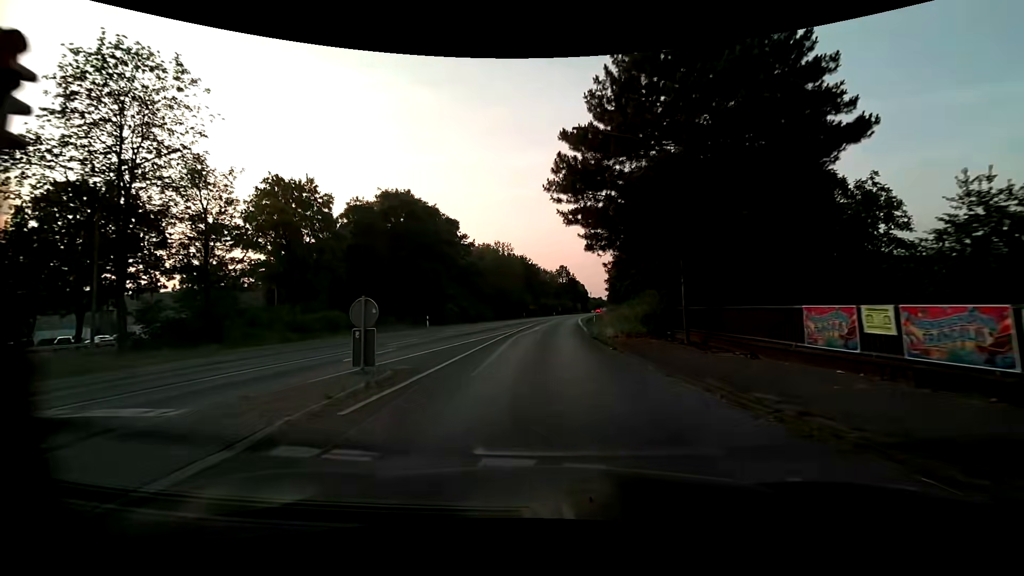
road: primary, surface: asphalt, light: Day
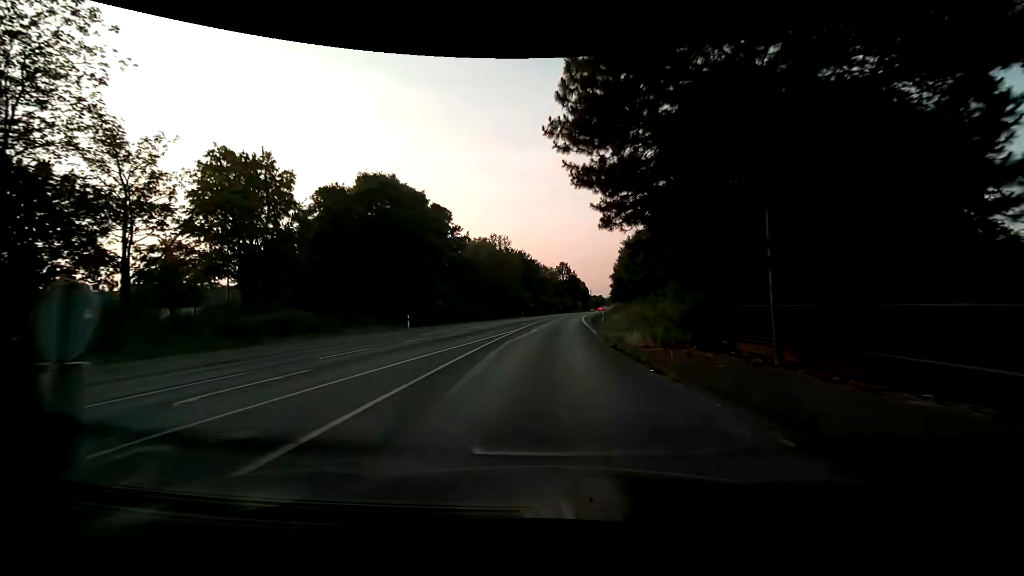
(0.0, +6.6) m; 0°
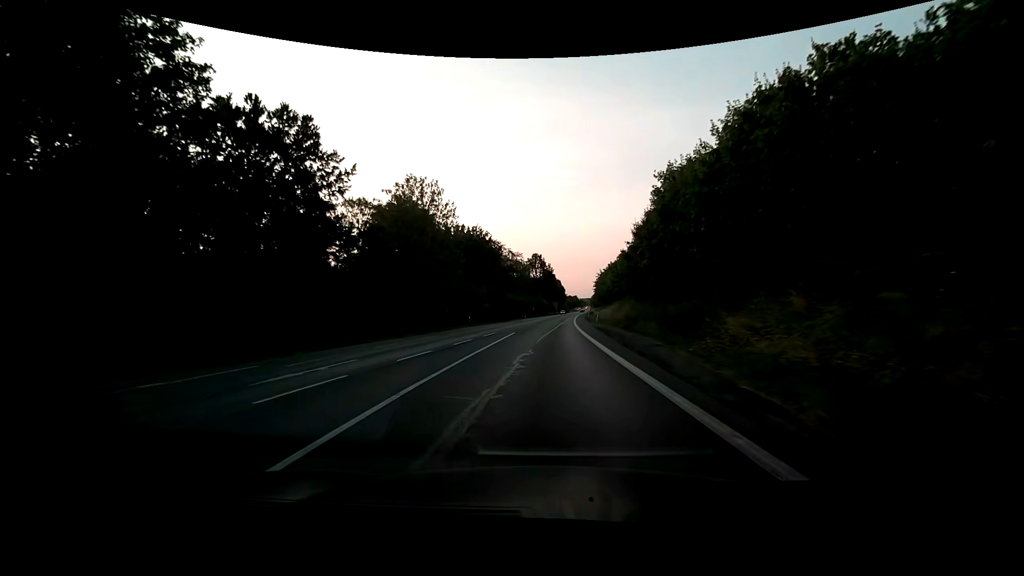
(+1.0, +36.8) m; +3°
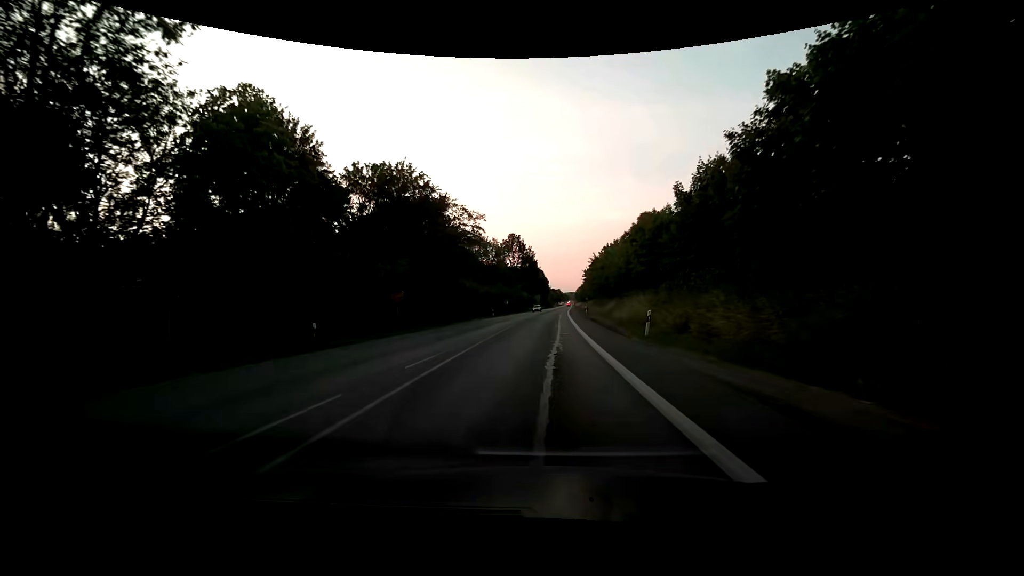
(+0.7, +32.7) m; +2°
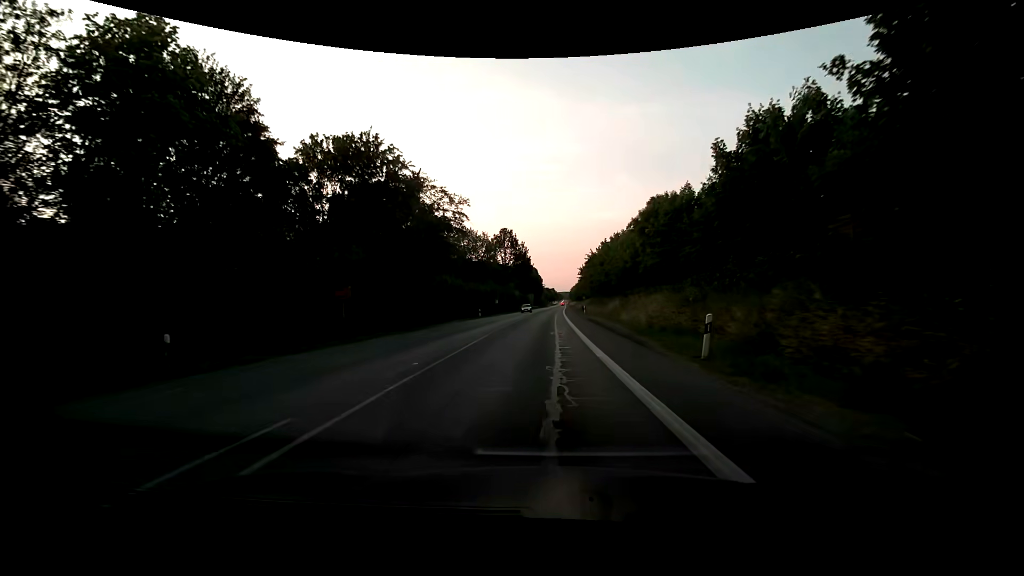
(+0.1, +7.6) m; +1°
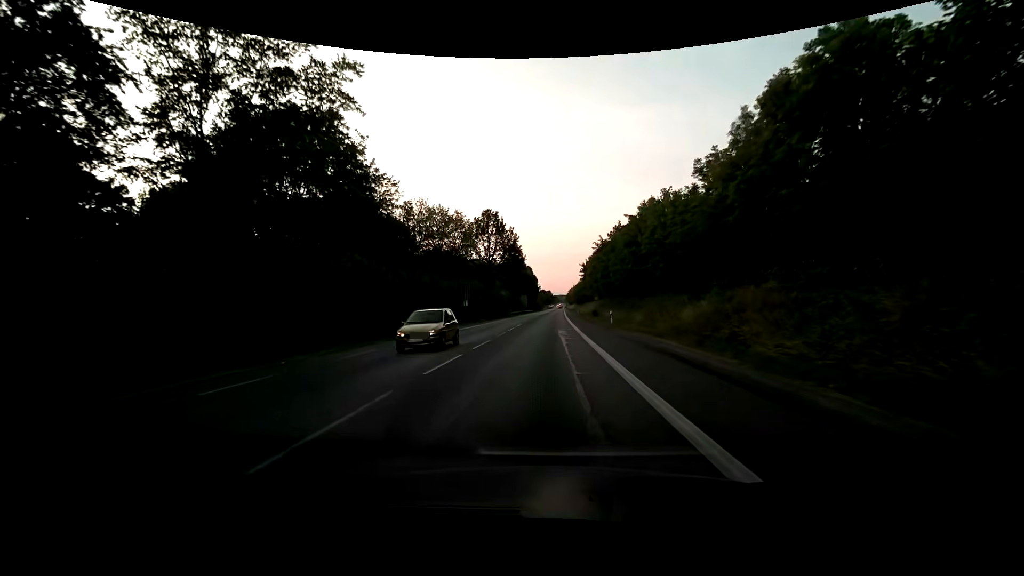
(+0.1, +27.0) m; 0°
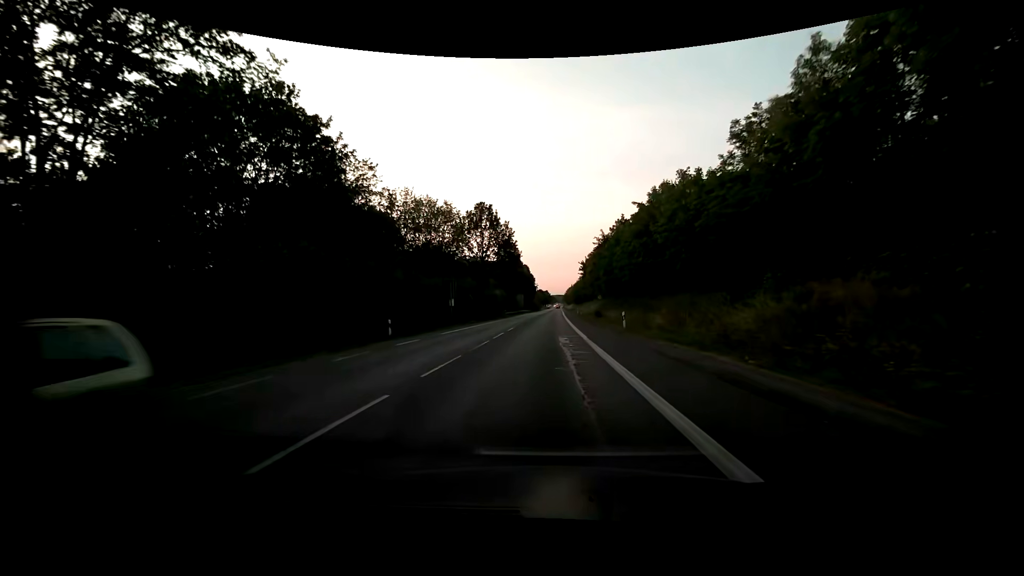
(0.0, +6.4) m; +1°
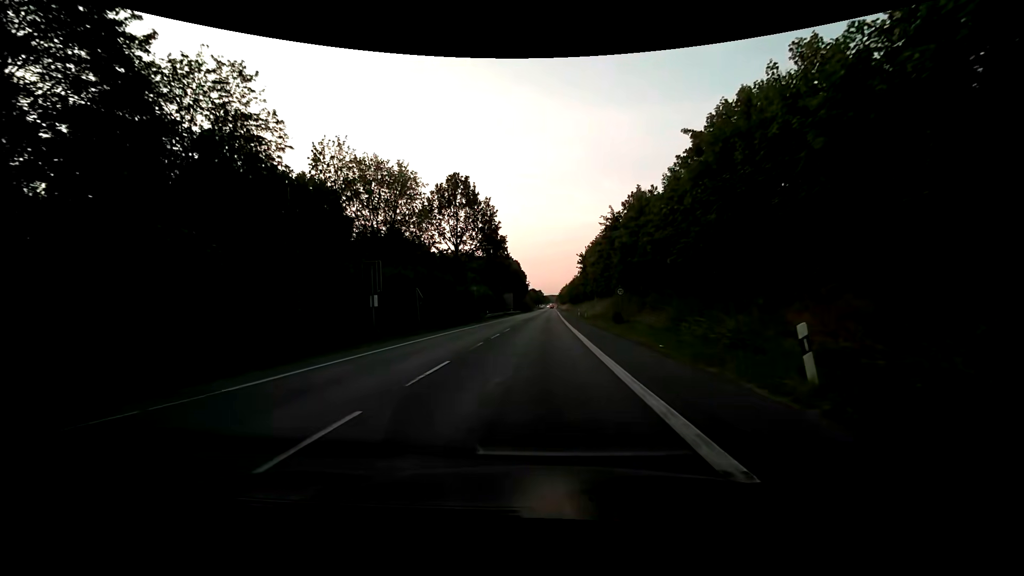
(+0.2, +19.3) m; +1°
(0, +10) (0, +20) (0, +30) (0, +40) (0, +50) (0, +60) (0, +70) (0, +80) (+1, +90) (+1, +100) m
